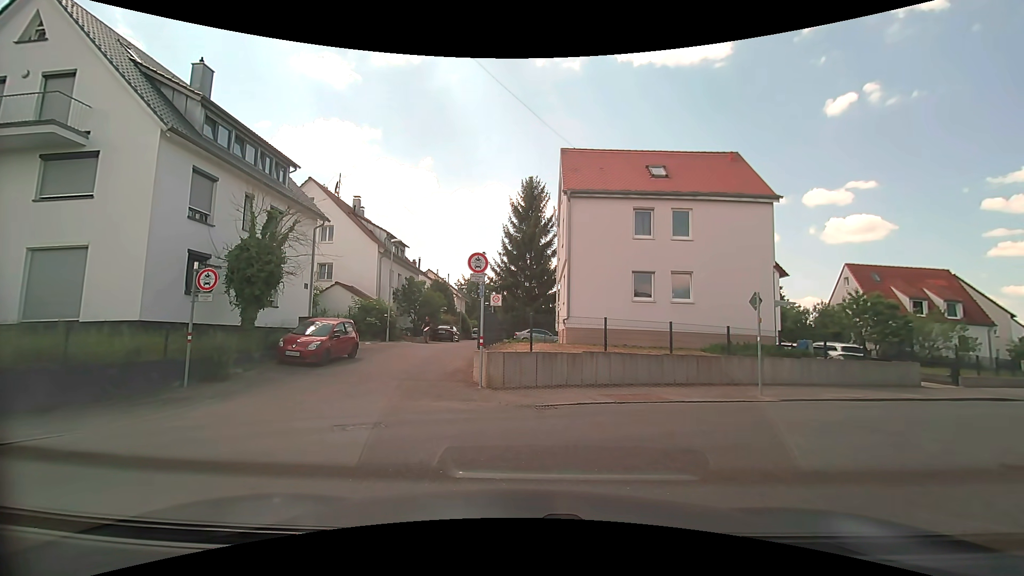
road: tertiary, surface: asphalt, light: Day
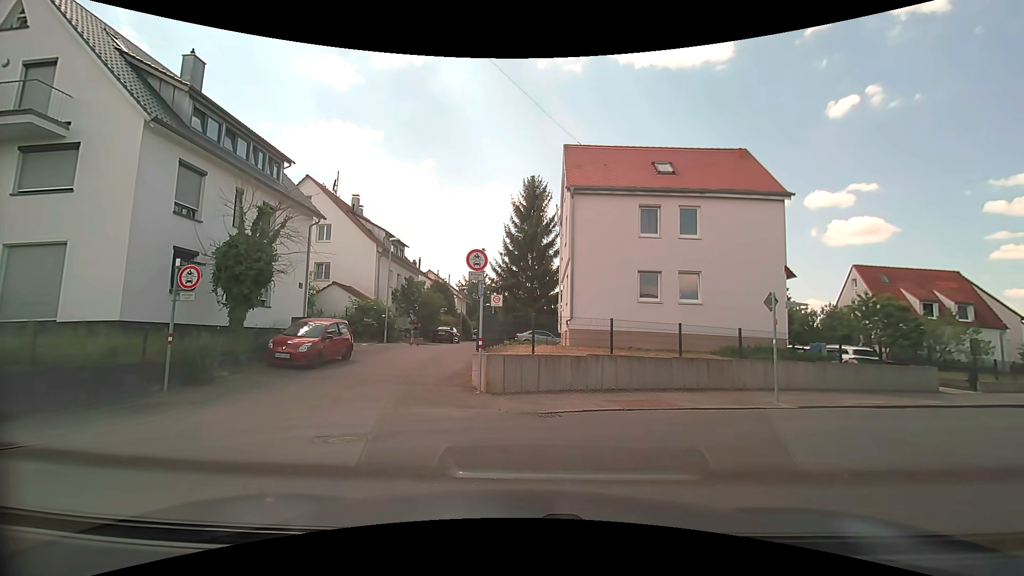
(0.0, +0.8) m; 0°
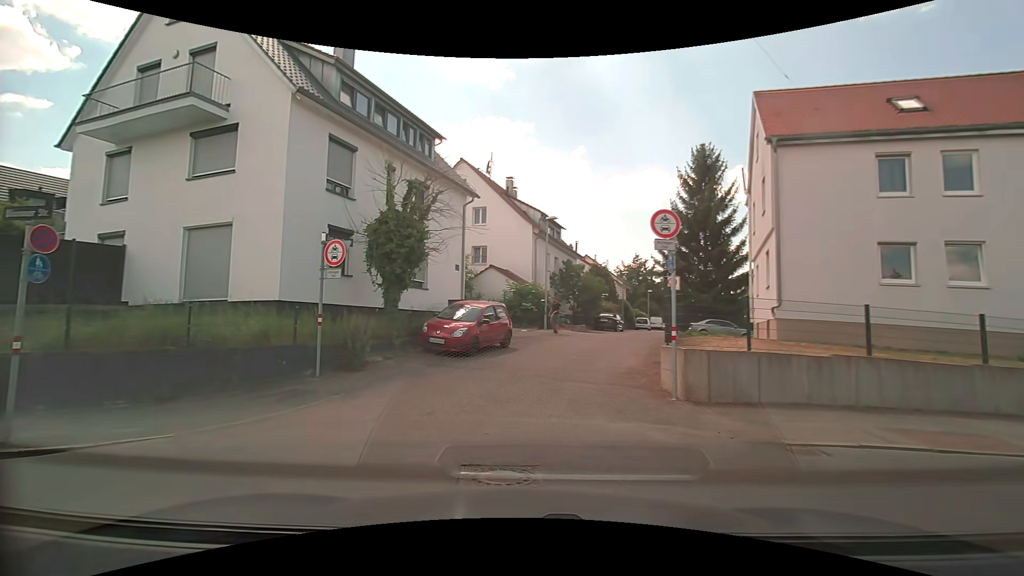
(-0.2, +3.0) m; -15°
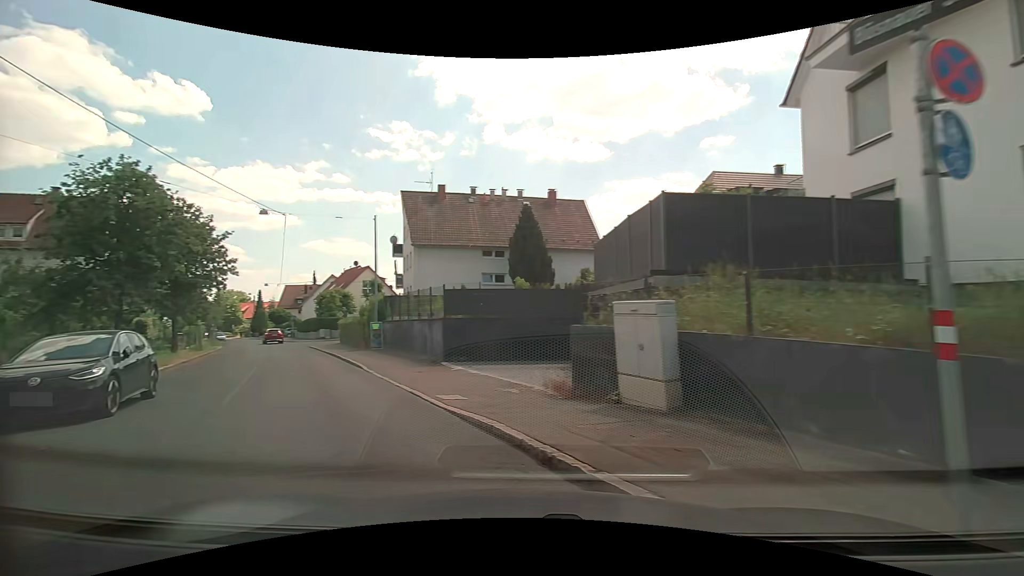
(-3.7, +5.4) m; -67°
(-3, +10) (-7, +18) (-12, +27) (-17, +36) (-23, +44) (-28, +53) (-33, +61) (-39, +70) (-44, +78) (-50, +86) m
